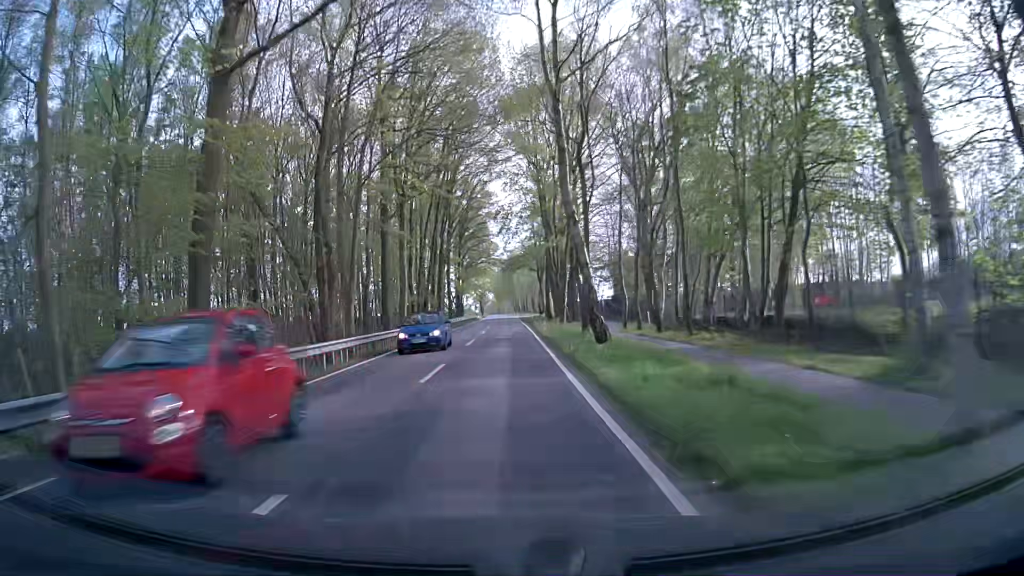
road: secondary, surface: asphalt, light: Day
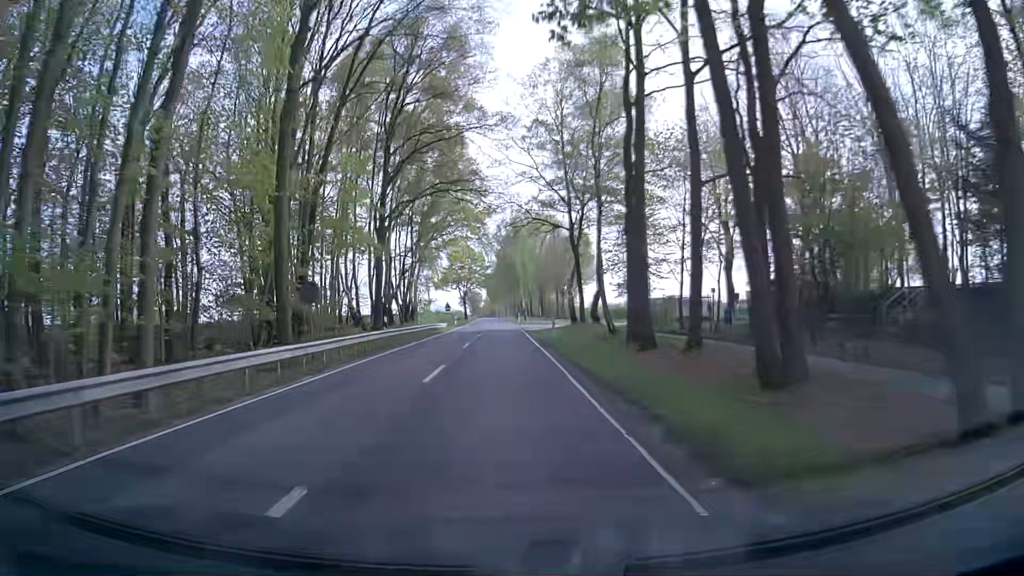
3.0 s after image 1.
(+0.4, +60.4) m; 0°
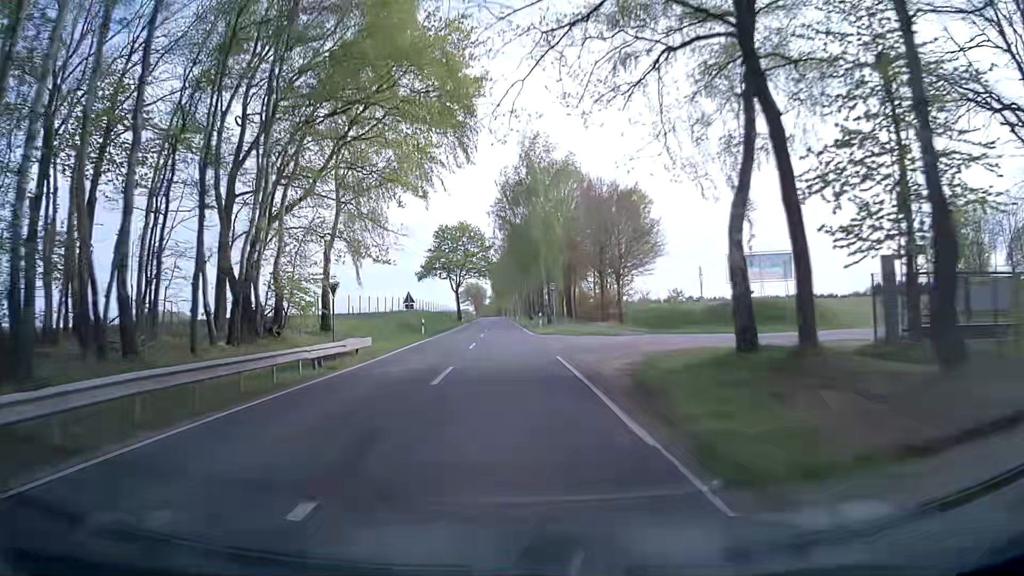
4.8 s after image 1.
(+0.1, +36.9) m; -1°
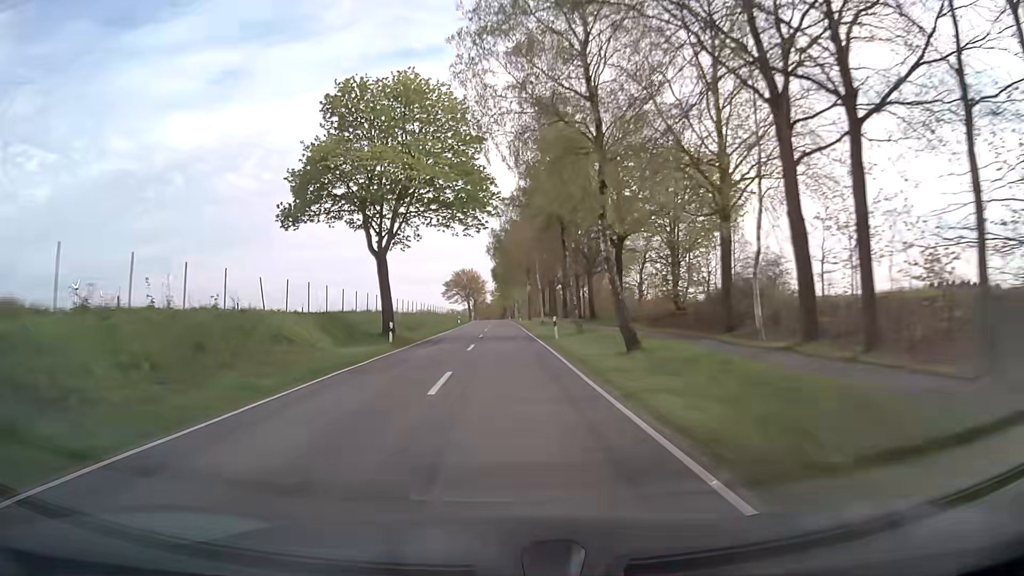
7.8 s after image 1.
(-0.5, +62.1) m; 0°
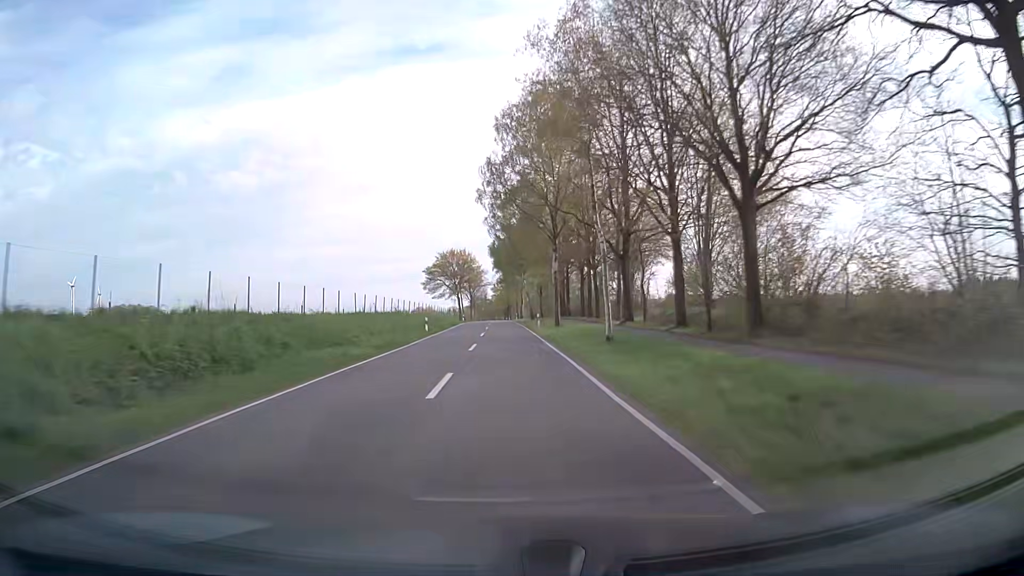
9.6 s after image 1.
(-0.2, +37.5) m; 0°
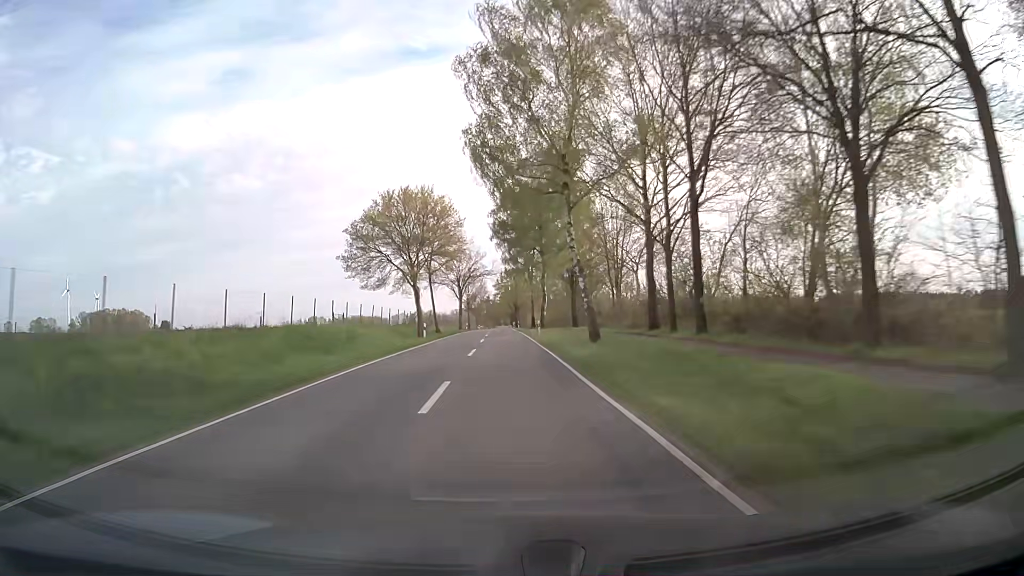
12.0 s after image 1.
(-0.1, +50.1) m; 0°
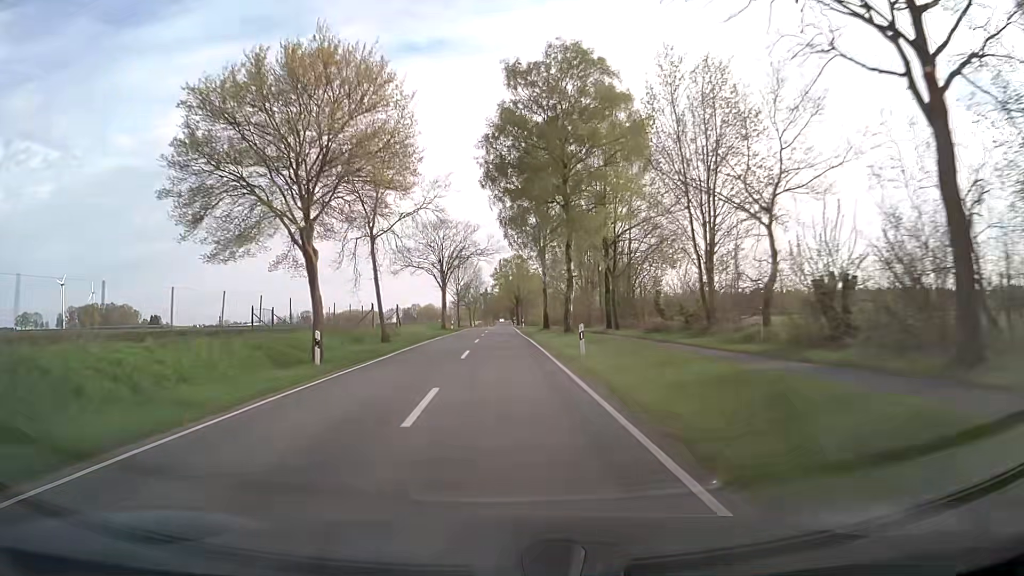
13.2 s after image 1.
(-0.1, +25.0) m; 0°
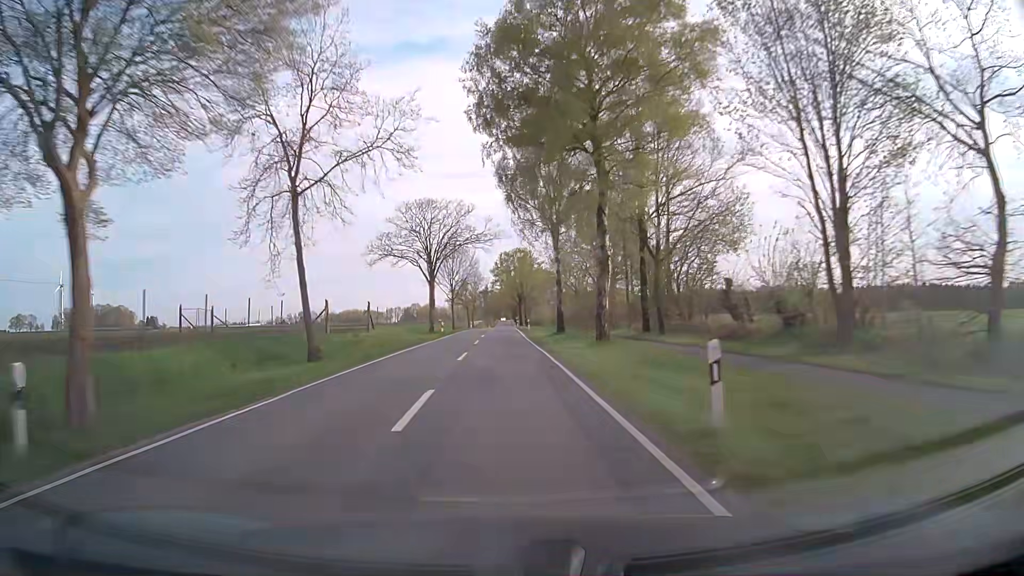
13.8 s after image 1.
(0.0, +12.5) m; 0°
(0, +10) (0, +20) (0, +30) (0, +40) (0, +50) (0, +60) (0, +70) (0, +80) (0, +90) (0, +100) m
